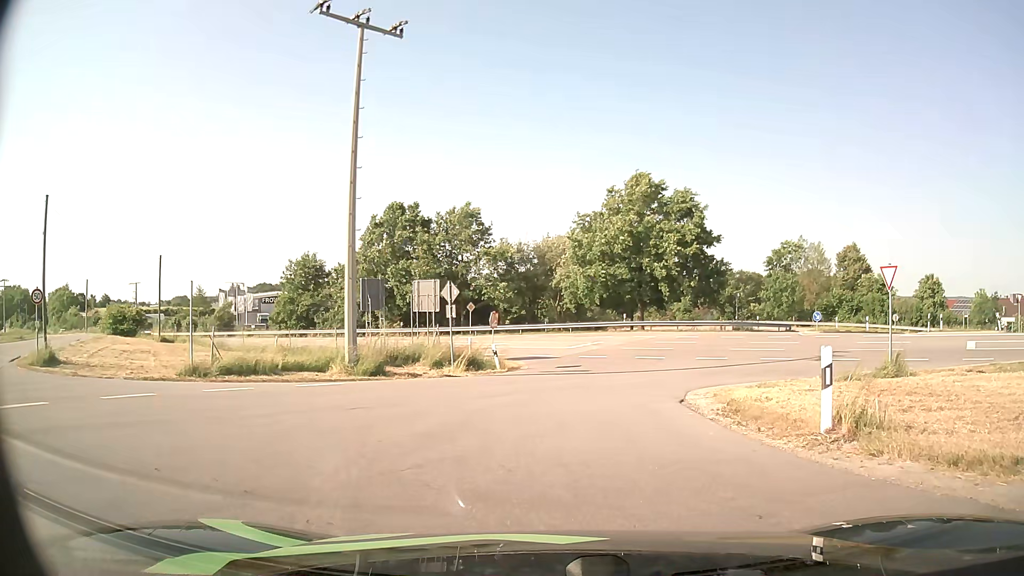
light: Day
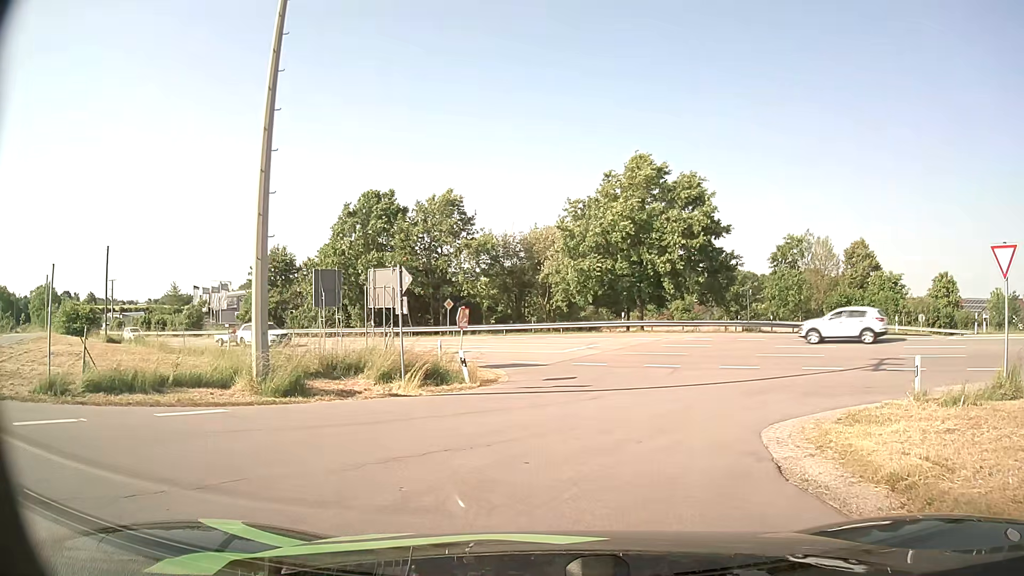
(-0.1, +6.2) m; 0°
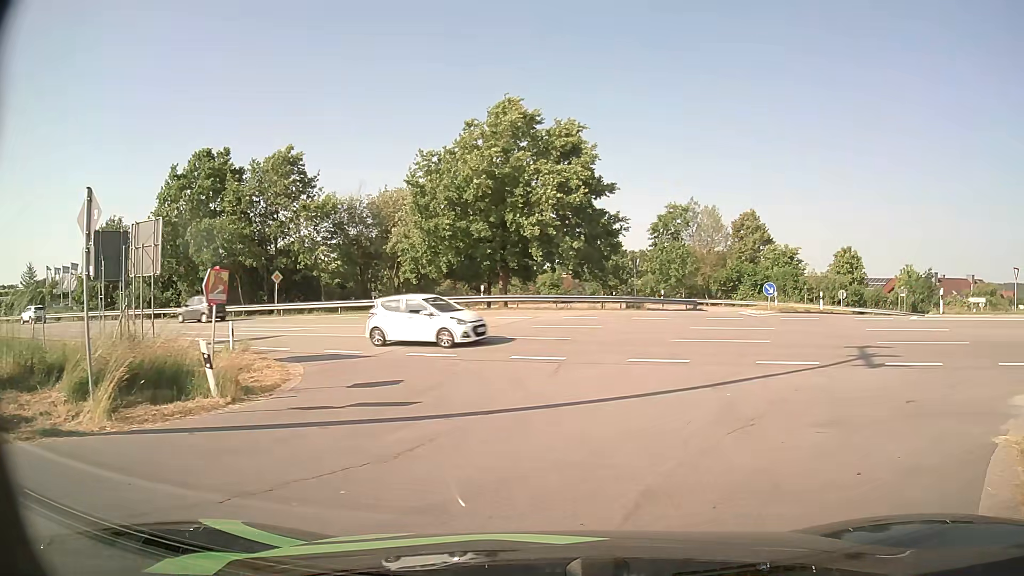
(+0.6, +8.2) m; +12°
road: unclassified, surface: asphalt
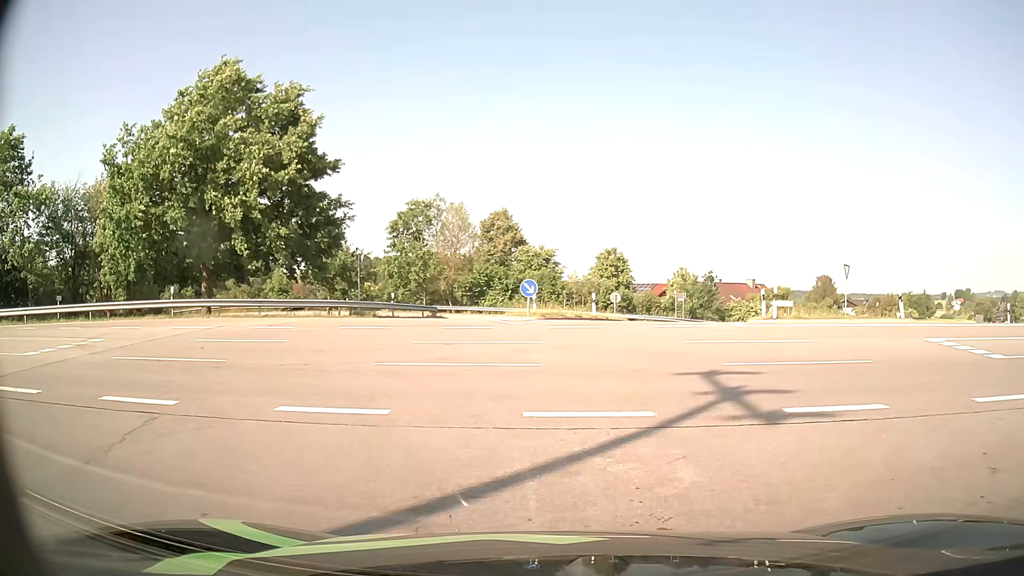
(+1.3, +7.5) m; +20°
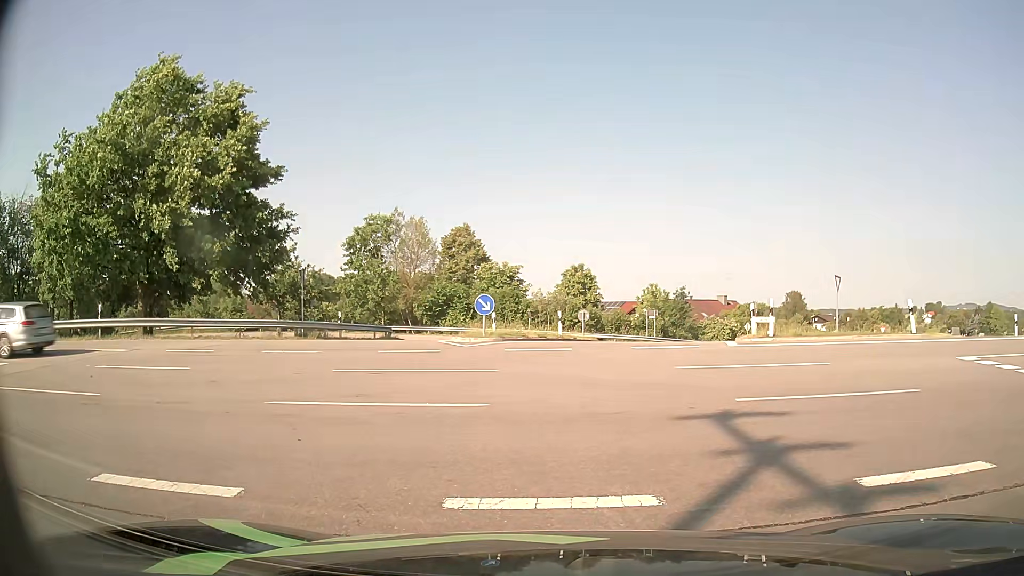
(+0.1, +2.9) m; +3°
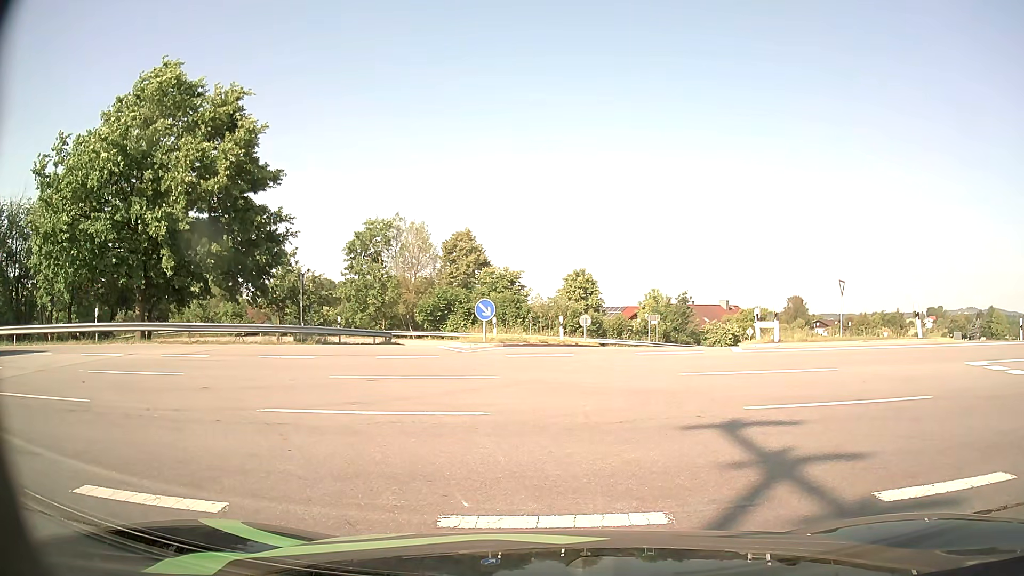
(0.0, +0.4) m; 0°
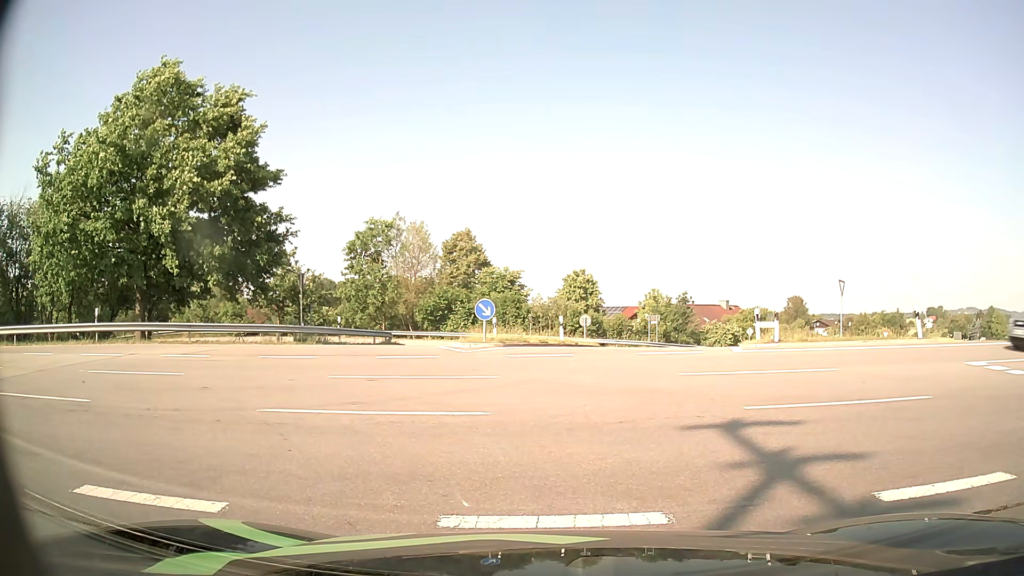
(0.0, 0.0) m; 0°
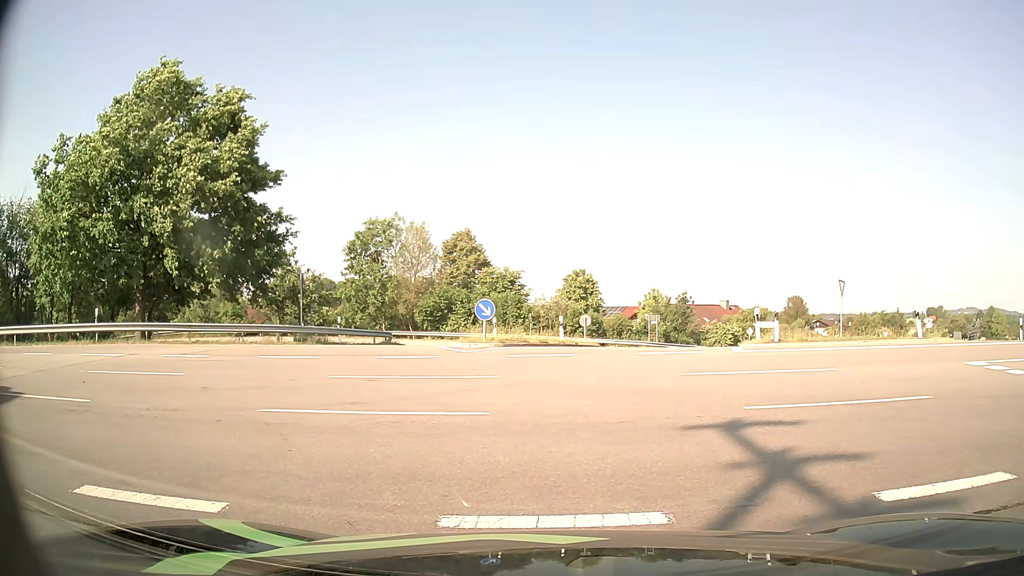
(0.0, 0.0) m; 0°
(-4, +9) (-13, +13) (-23, +14) (-33, +15) (-43, +14) (-53, +14) (-63, +13) (-73, +13) (-83, +12) (-93, +12) m
